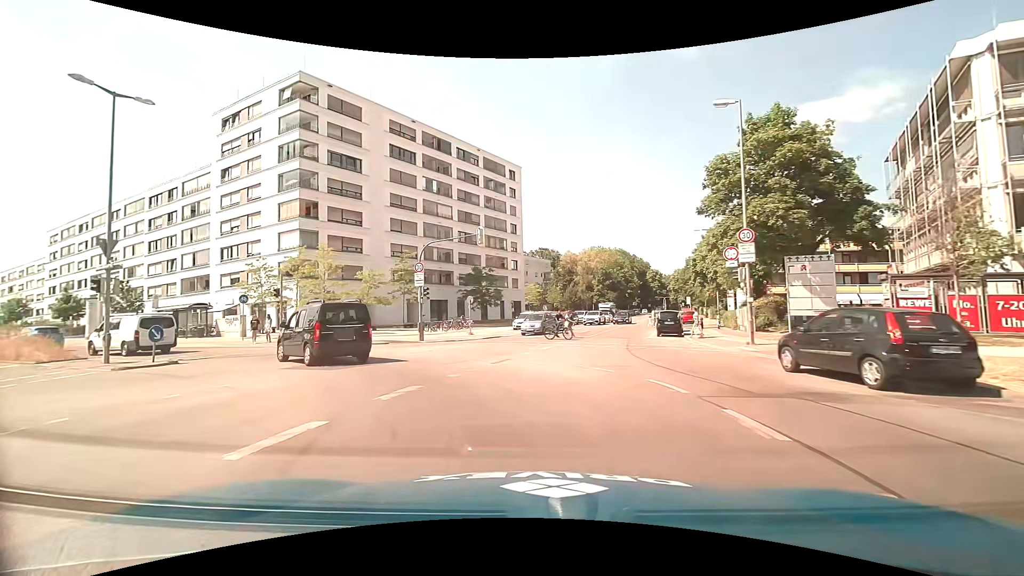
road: secondary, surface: asphalt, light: Day
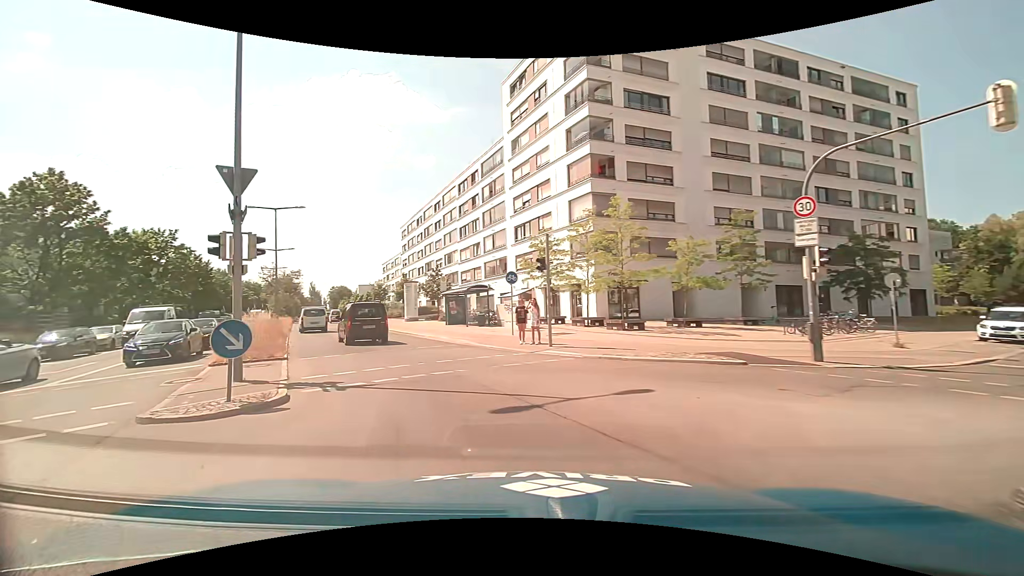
(-3.6, +13.4) m; -35°
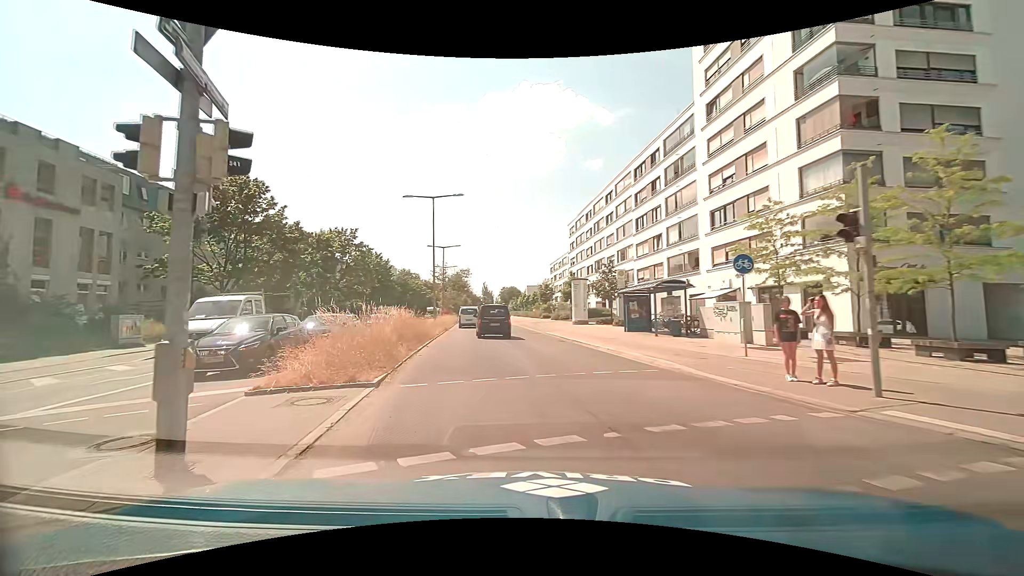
(-1.2, +7.7) m; -18°
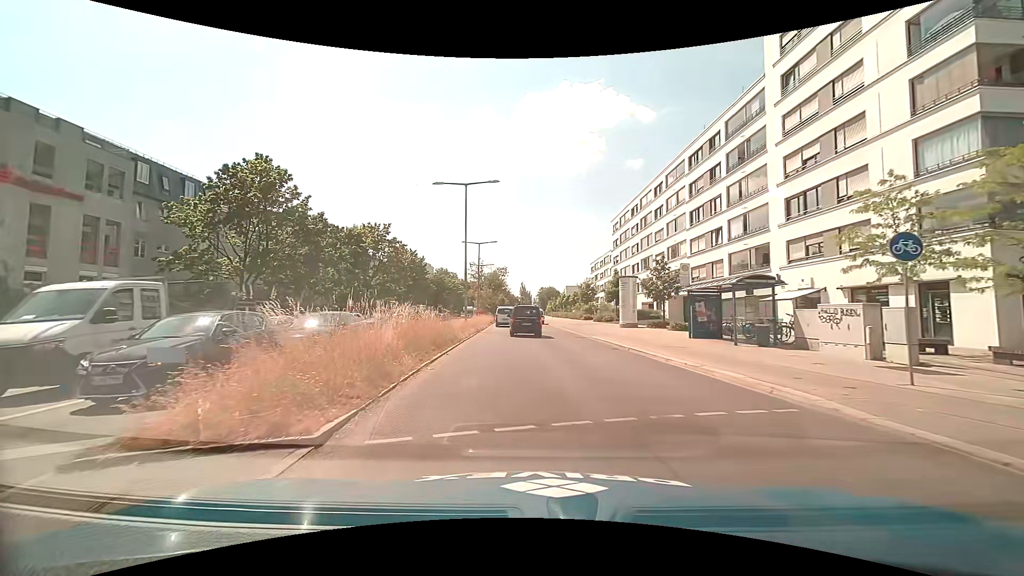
(-0.2, +4.3) m; -4°
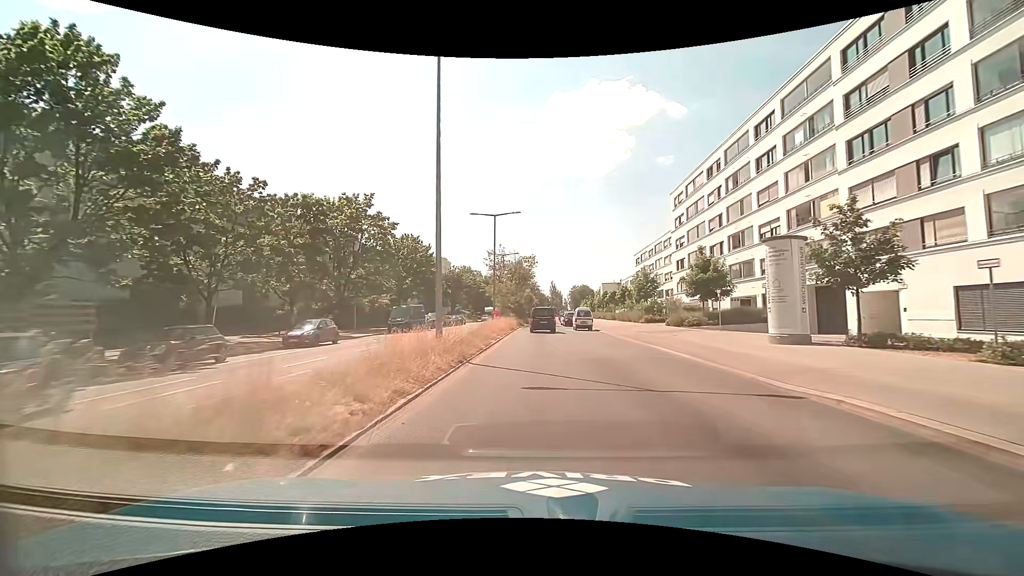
(-1.1, +20.5) m; -4°
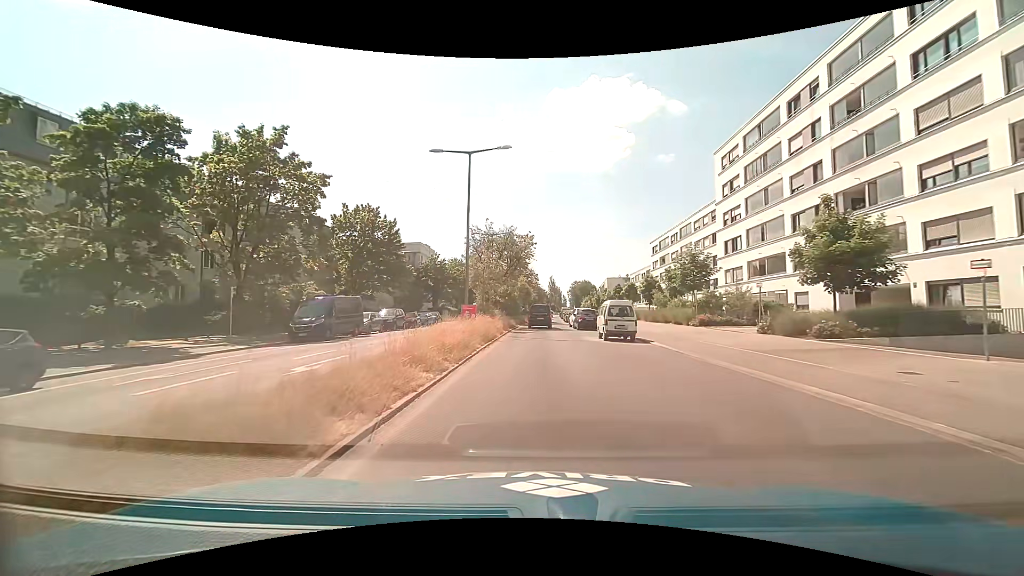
(0.0, +17.7) m; -1°
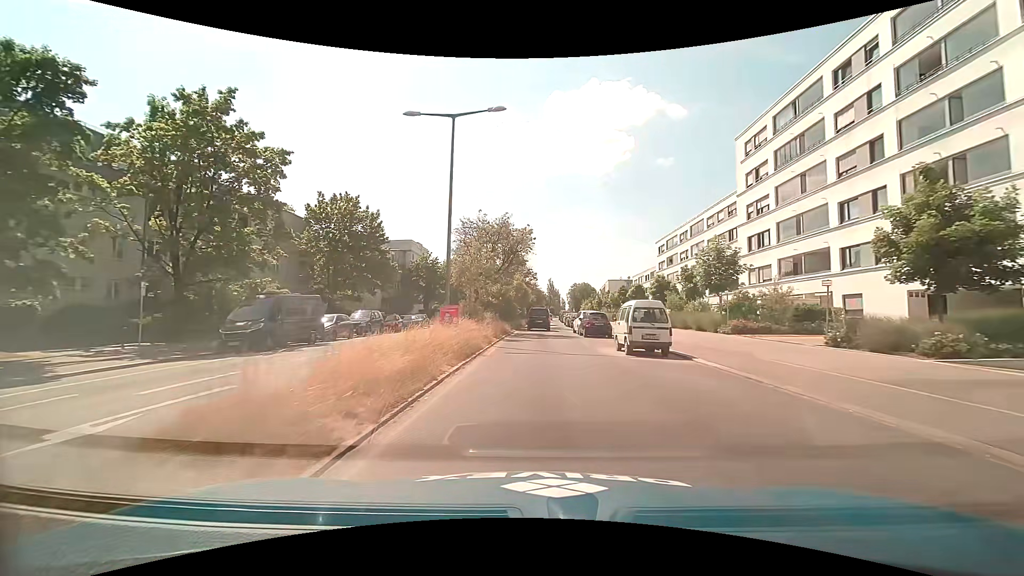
(+0.1, +5.9) m; 0°
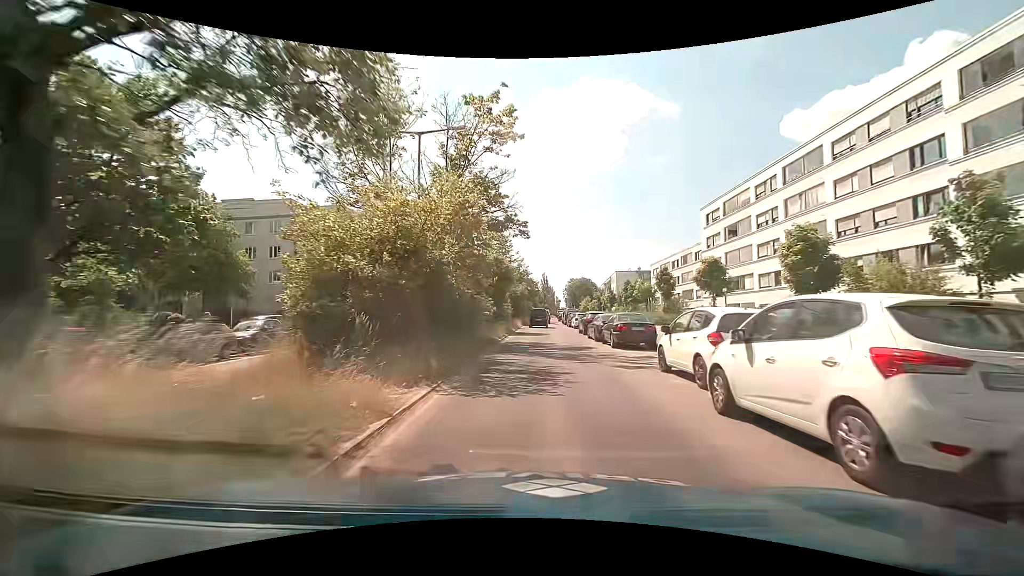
(+0.6, +29.2) m; +1°
(0, +10) (0, +20) (0, +30) (0, +40) (+1, +50) (+1, +60) (+1, +70) (+1, +80) (+2, +90) (+2, +100) m
